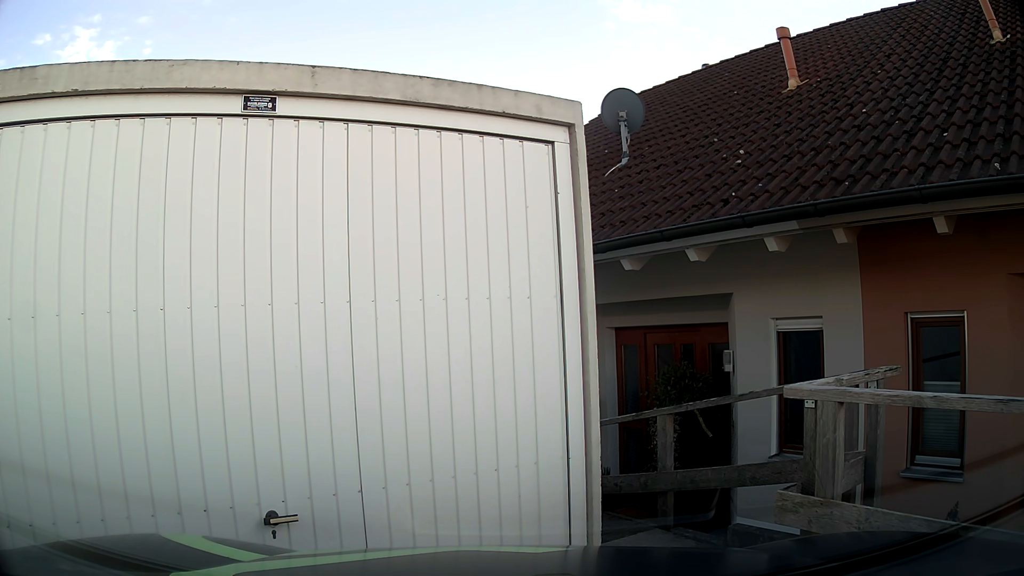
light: Day
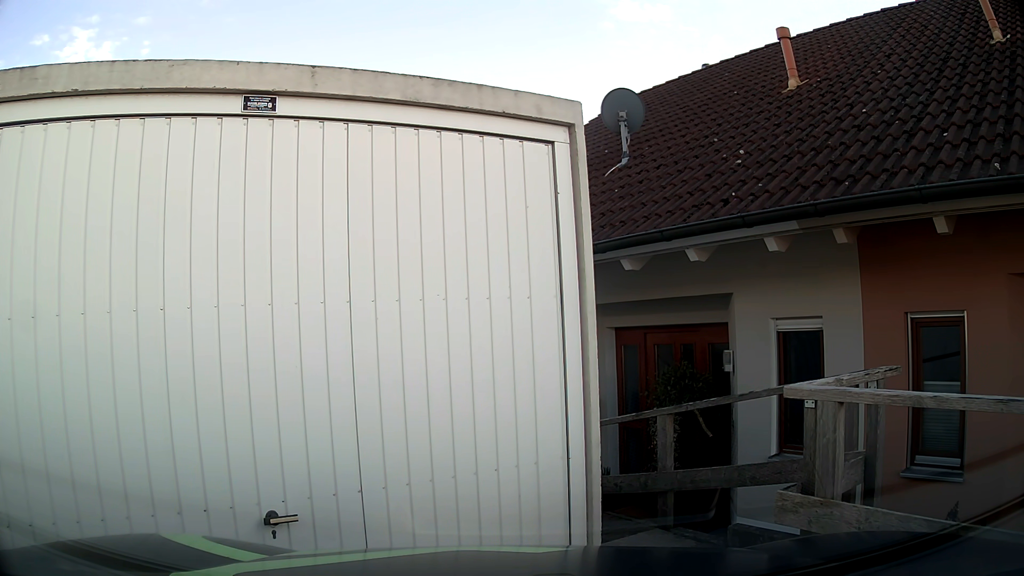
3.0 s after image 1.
(0.0, 0.0) m; 0°
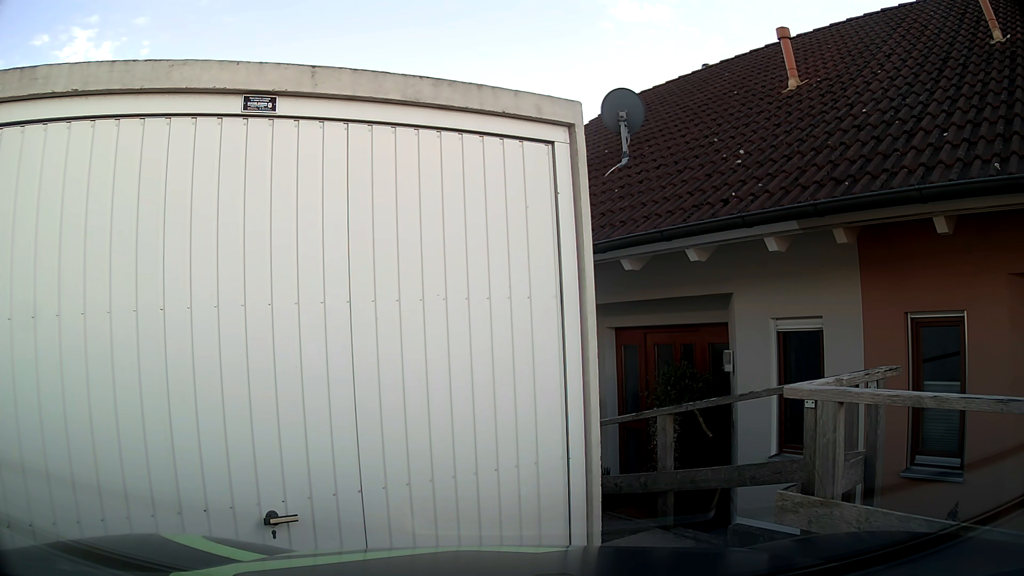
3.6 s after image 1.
(0.0, 0.0) m; 0°
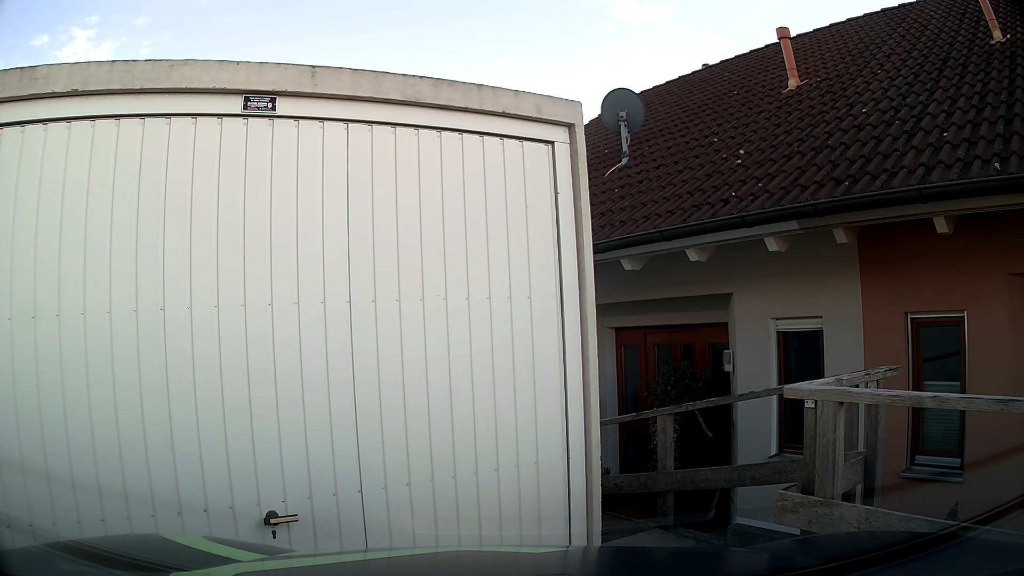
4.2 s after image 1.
(0.0, 0.0) m; 0°
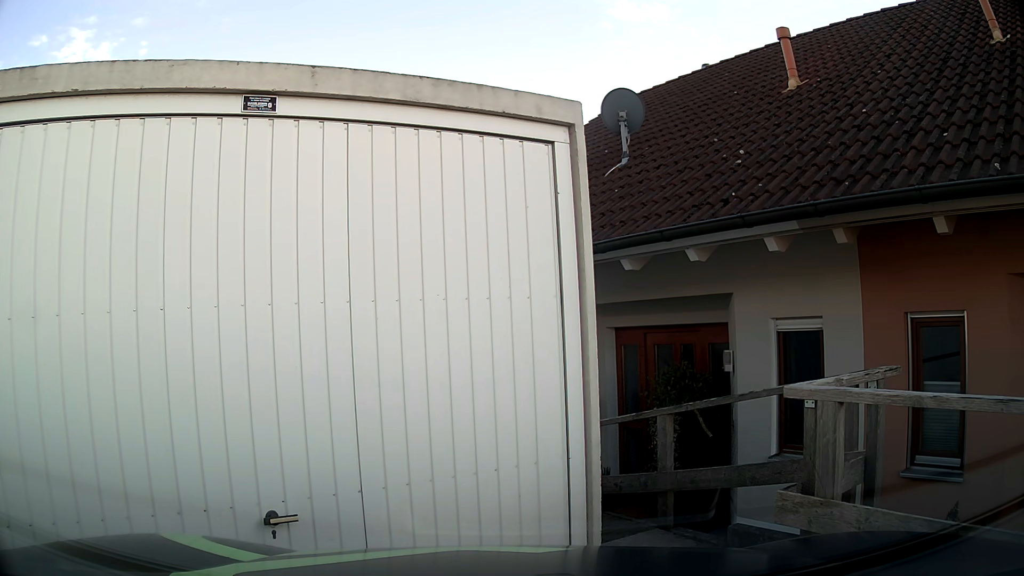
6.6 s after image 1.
(0.0, 0.0) m; 0°
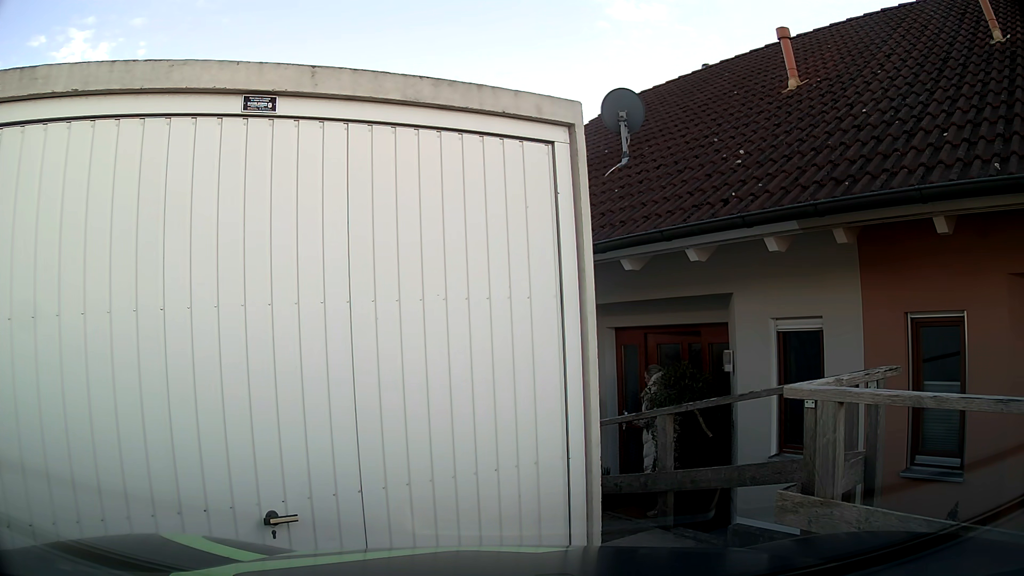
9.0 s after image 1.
(0.0, 0.0) m; 0°
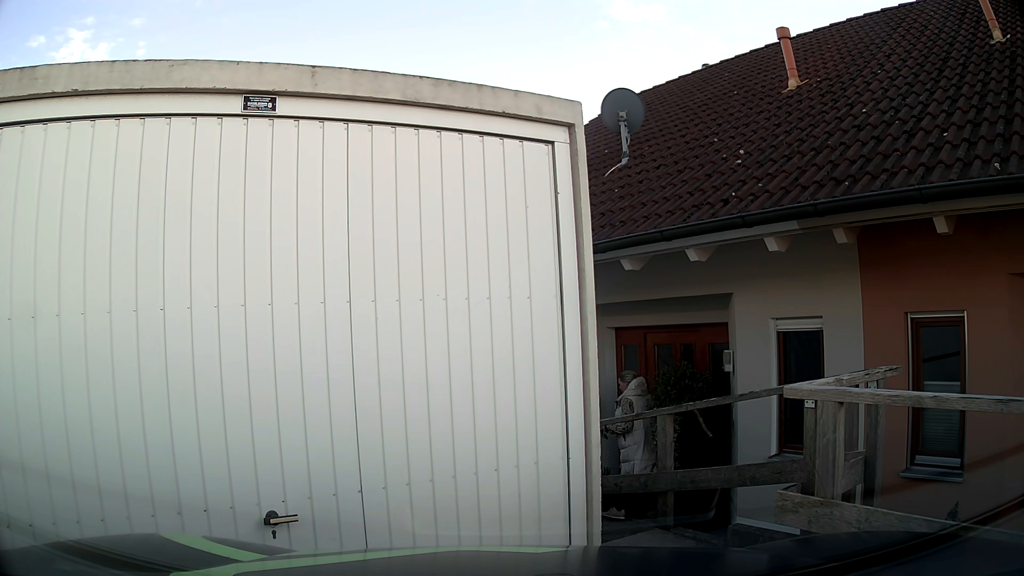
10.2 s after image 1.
(0.0, 0.0) m; 0°
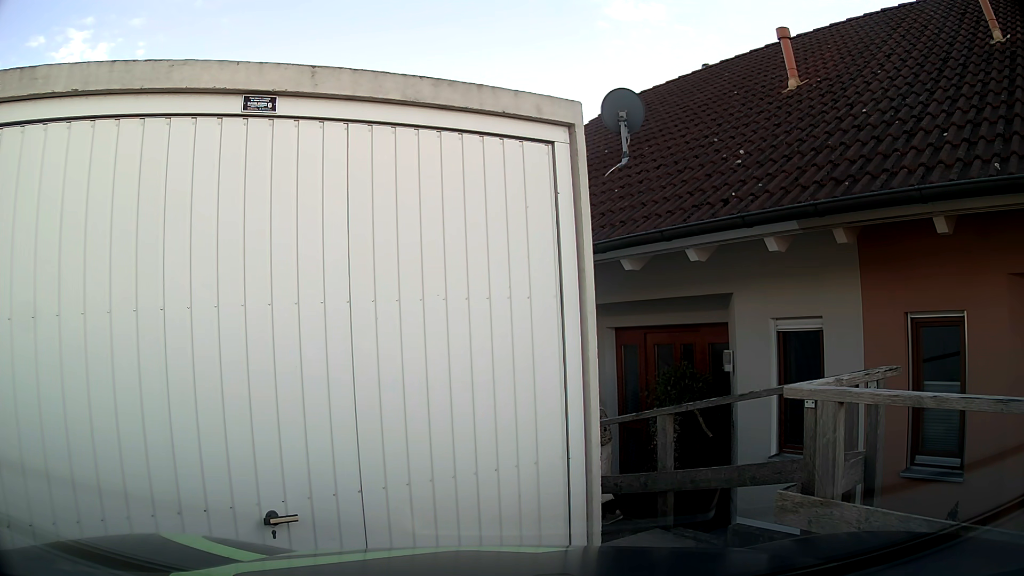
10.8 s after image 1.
(0.0, 0.0) m; 0°
